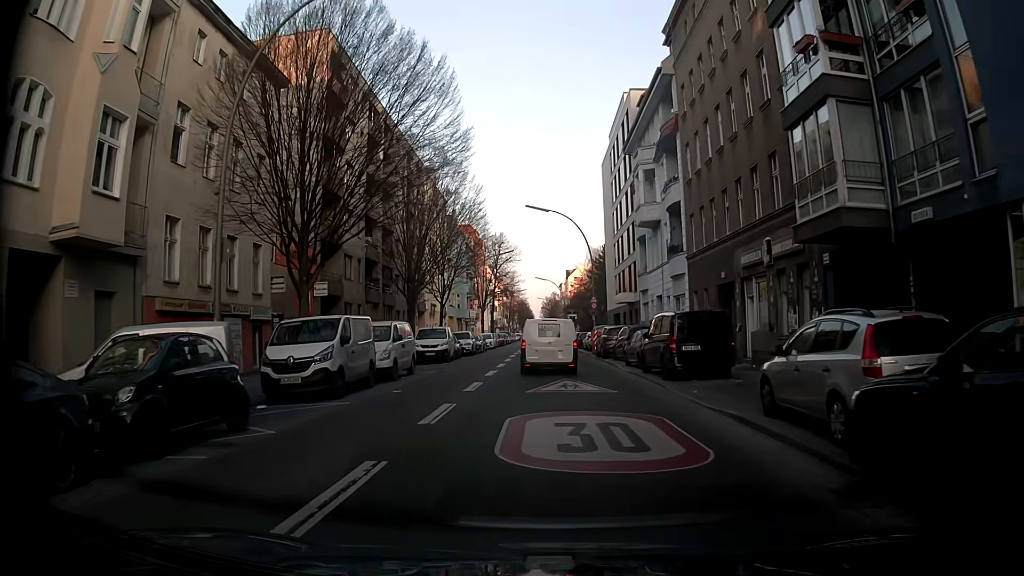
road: tertiary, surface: asphalt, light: Day
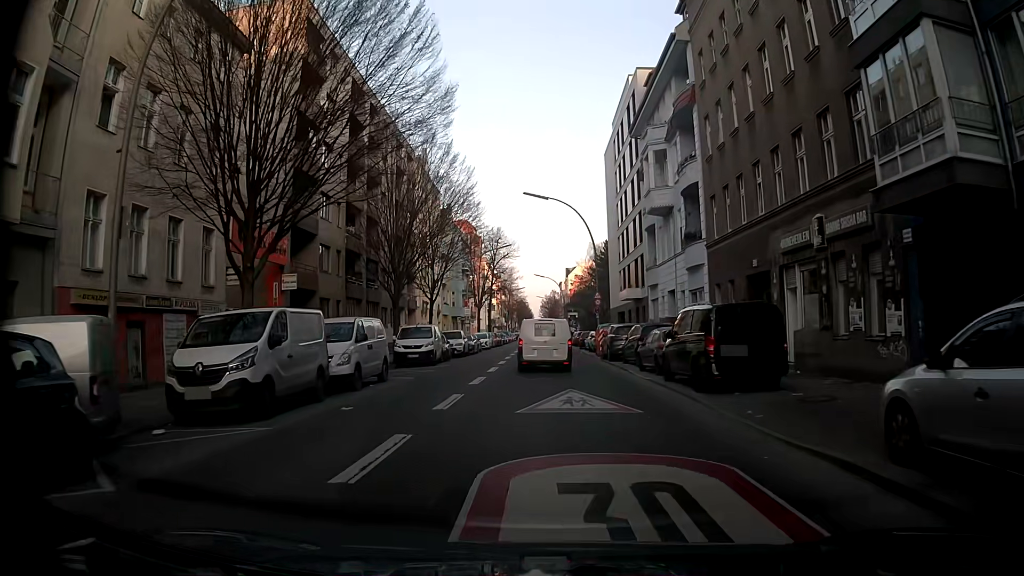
(0.0, +4.2) m; -1°
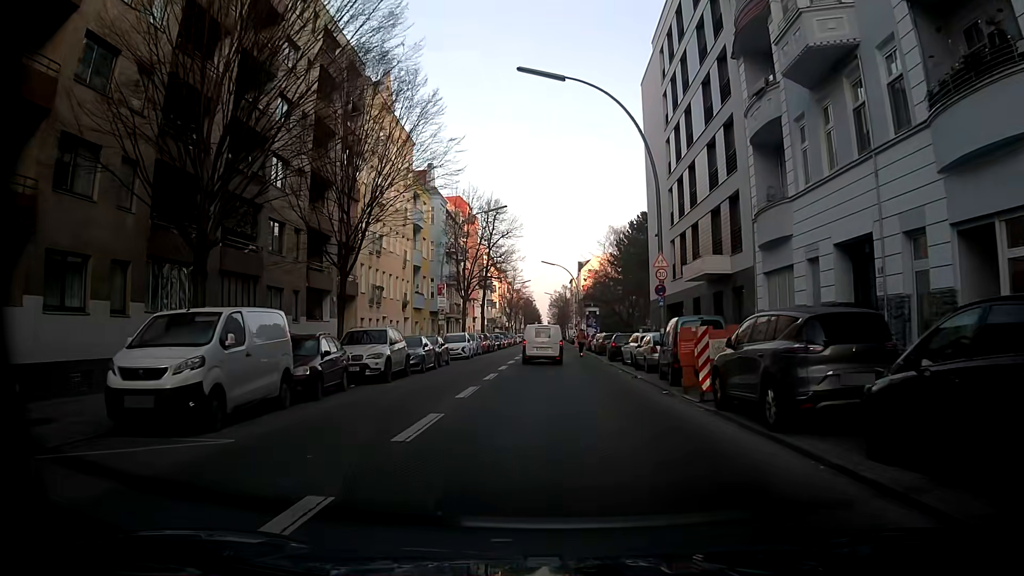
(+0.2, +21.7) m; +2°
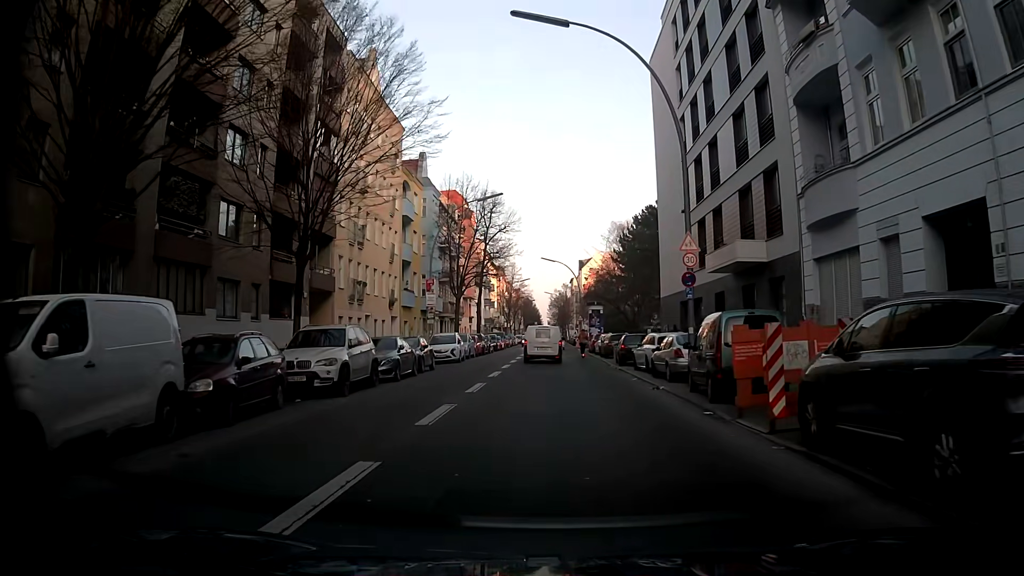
(-0.2, +4.4) m; -2°
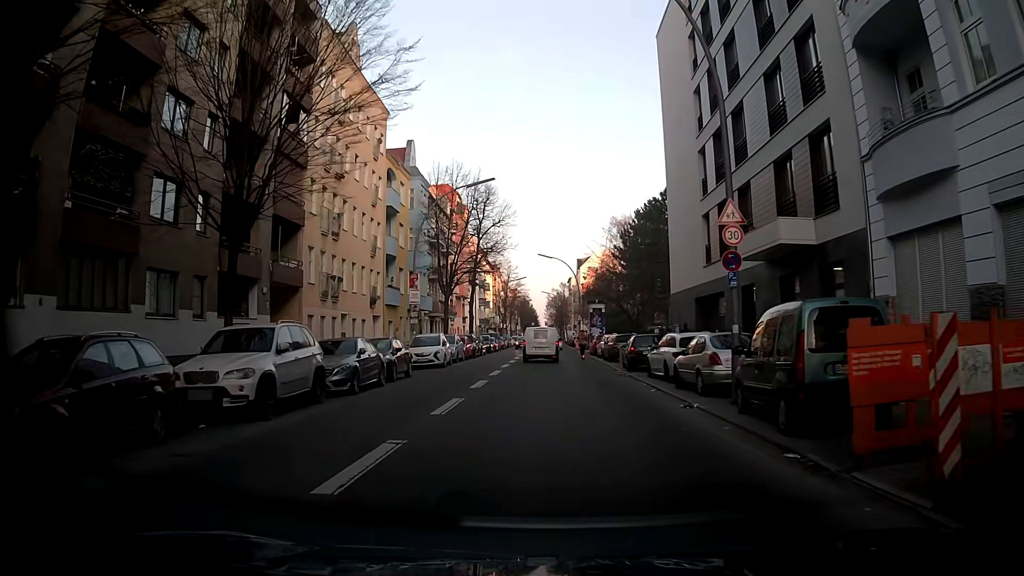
(+0.1, +4.5) m; +1°
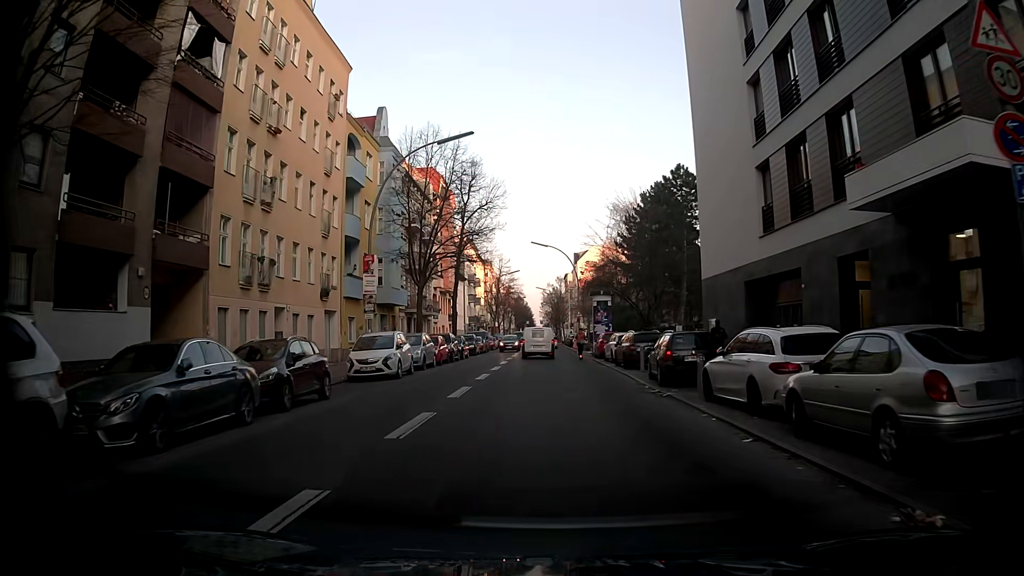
(-0.1, +8.9) m; +1°
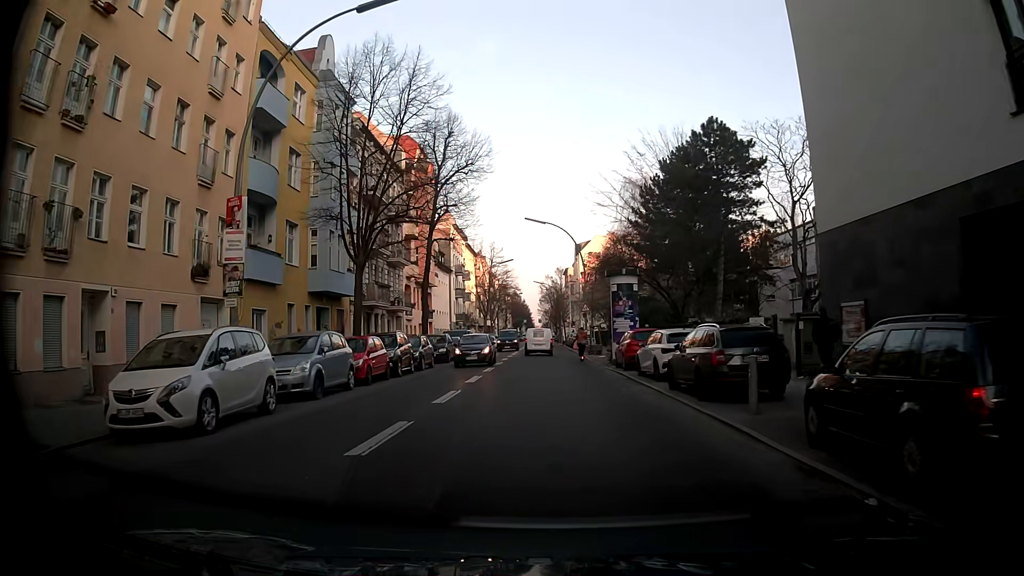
(-0.2, +13.4) m; 0°
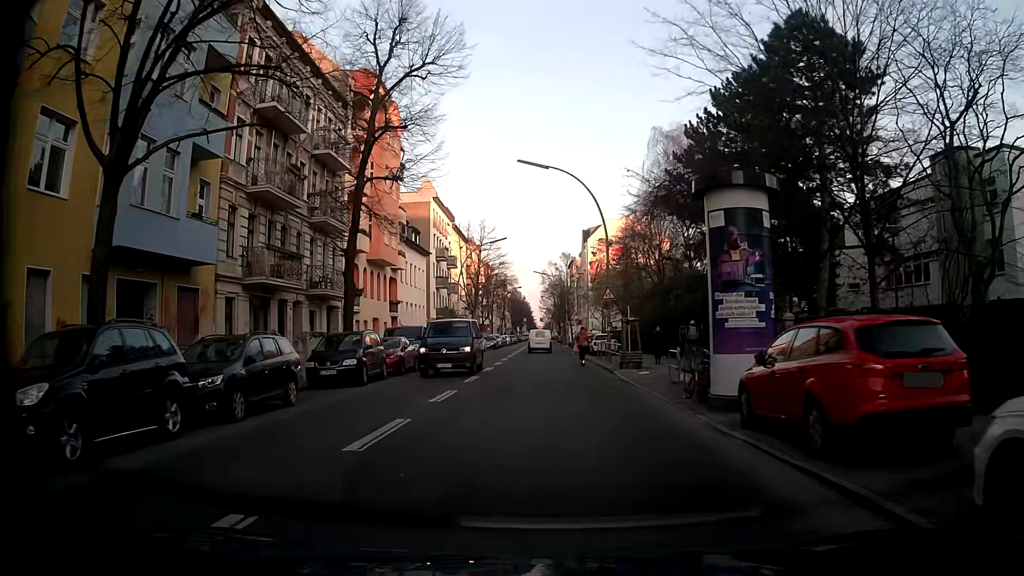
(0.0, +17.8) m; 0°
(0, +10) (0, +20) (0, +30) (0, +40) (-1, +50) (-1, +60) (-1, +70) (-1, +80) (-2, +90) (-2, +100) m
